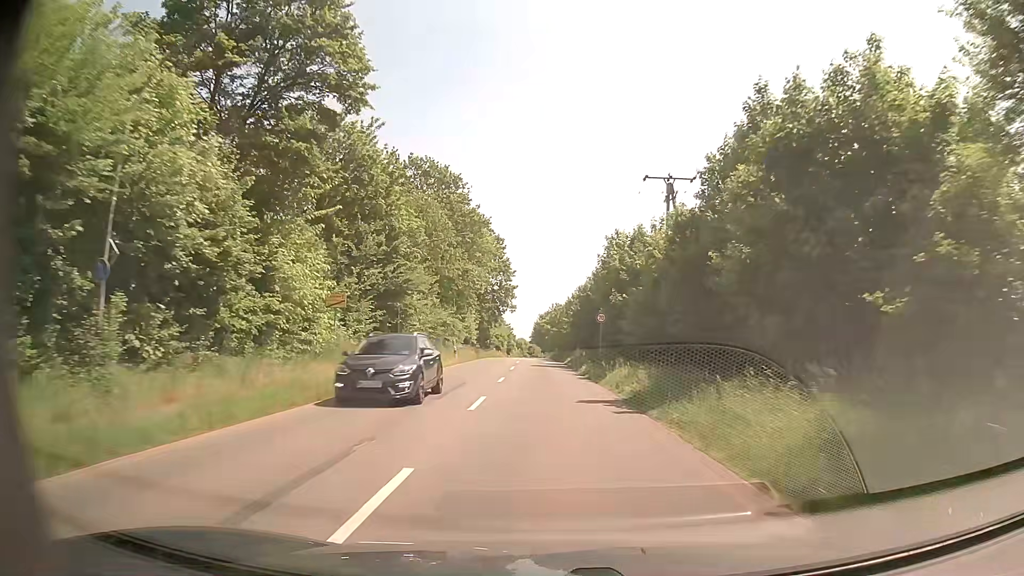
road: secondary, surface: asphalt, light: Day
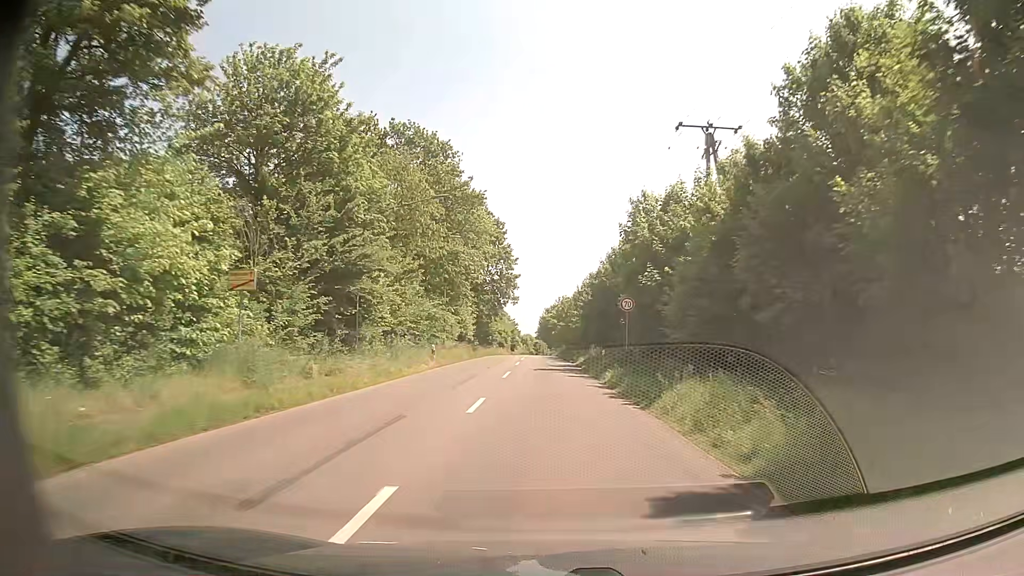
(0.0, +10.1) m; 0°
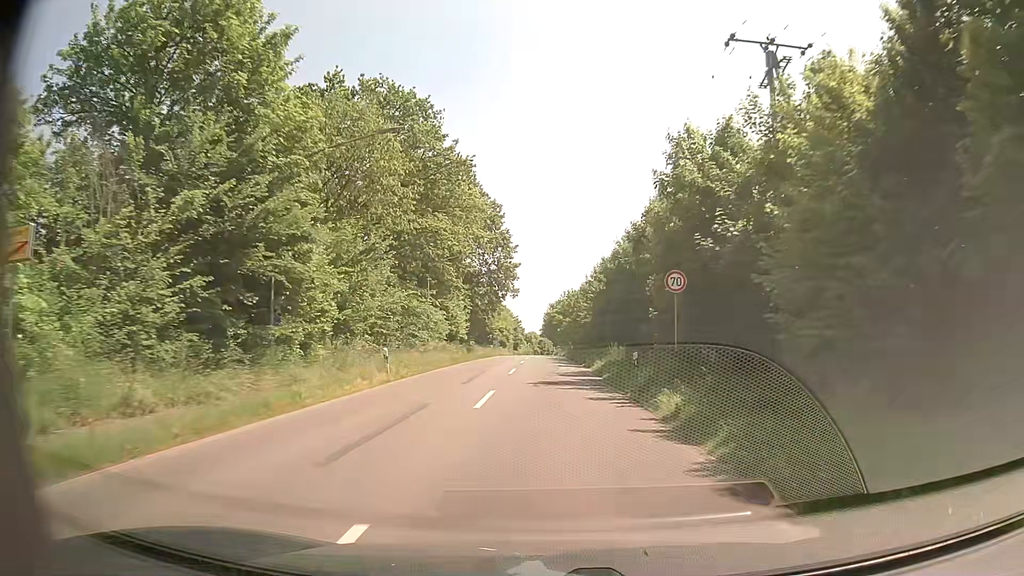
(-0.1, +10.2) m; -1°
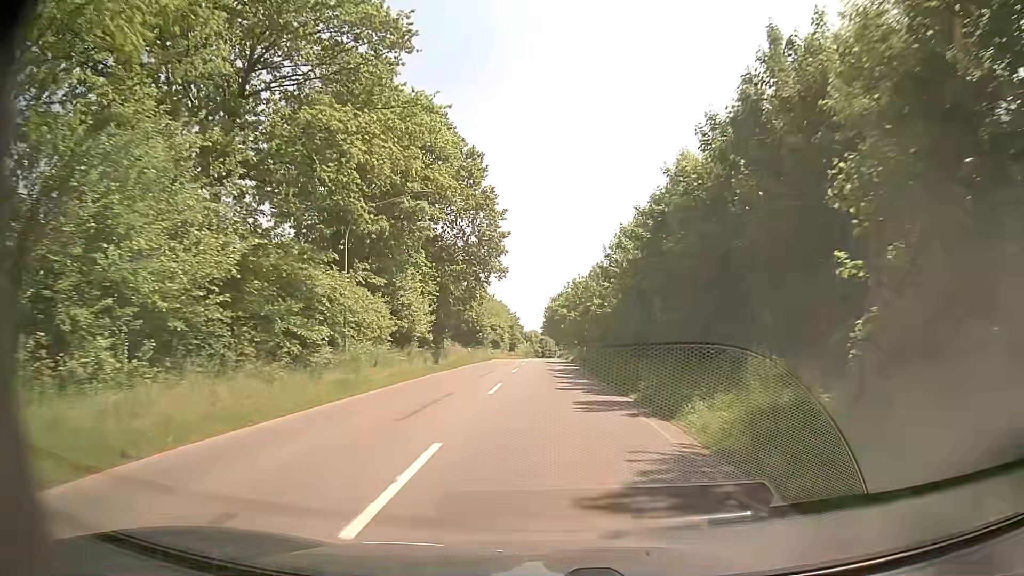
(+0.1, +20.5) m; 0°
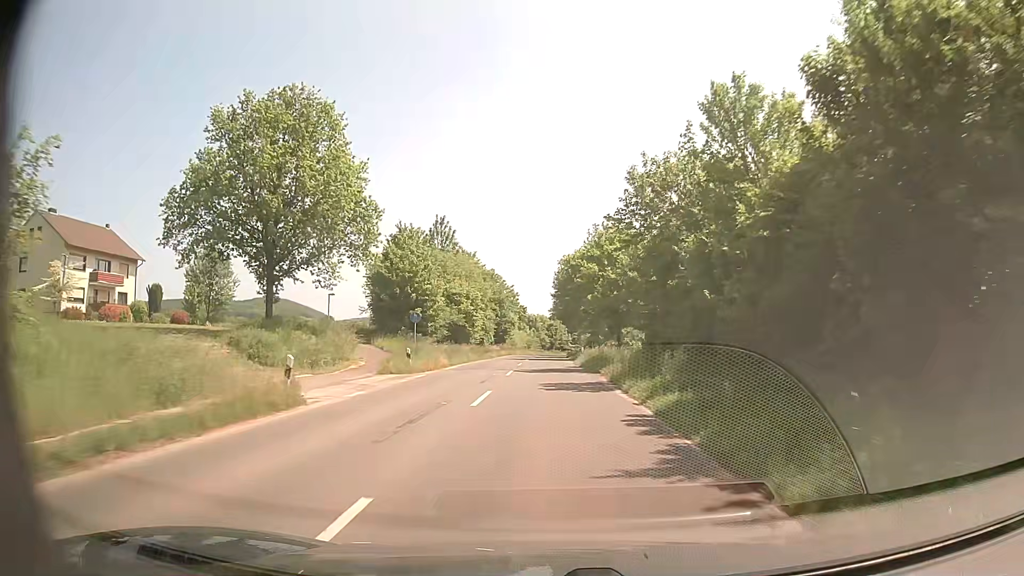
(-0.3, +51.2) m; -2°
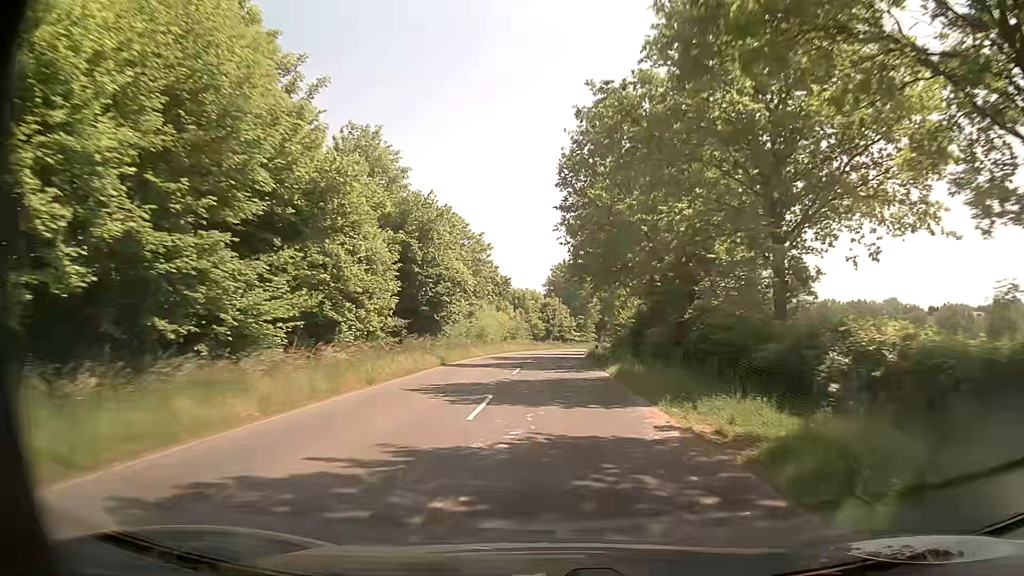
(+0.2, +51.0) m; +1°
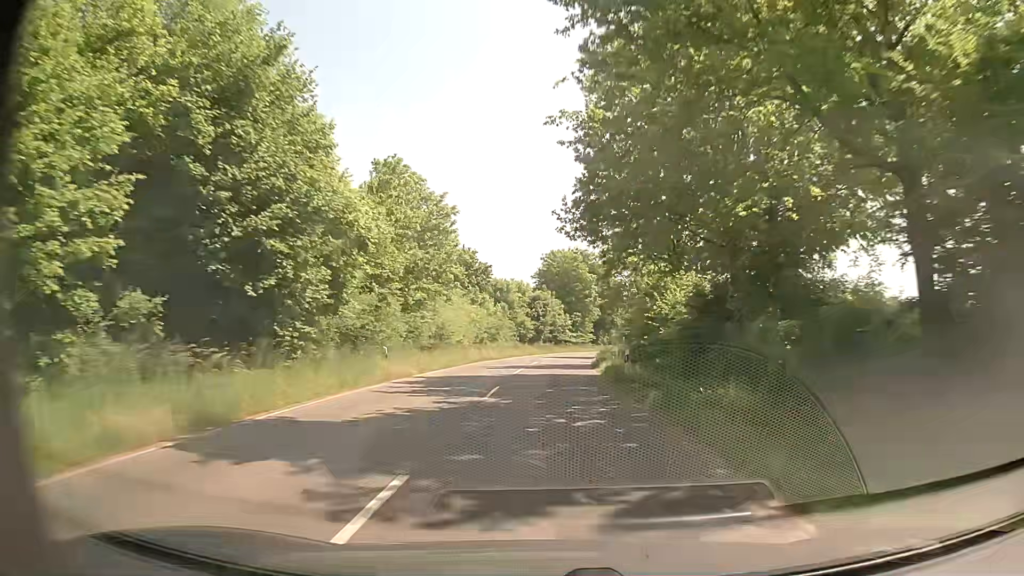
(+0.2, +20.5) m; +1°
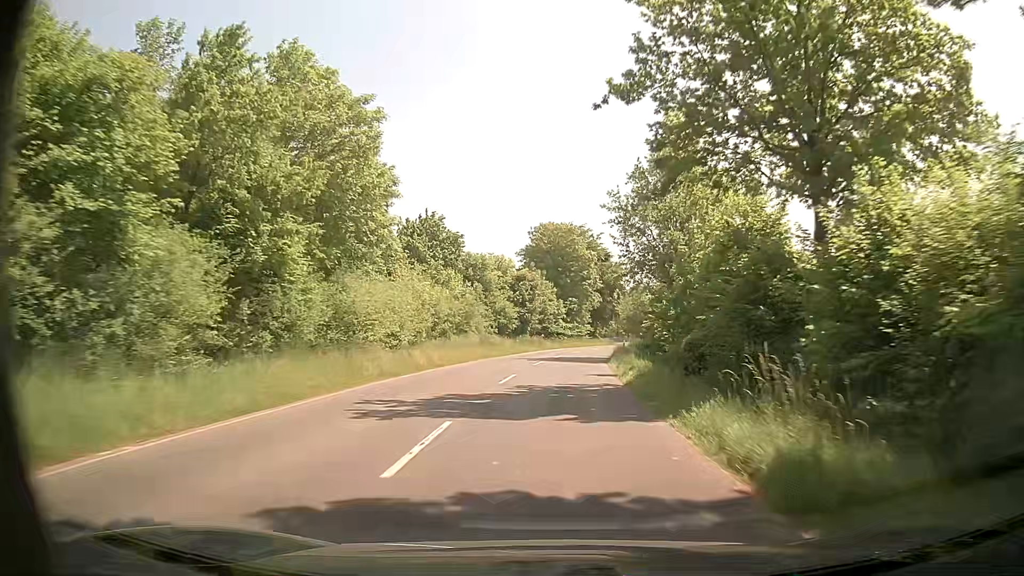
(+0.1, +20.3) m; +1°
(0, +10) (0, +20) (+1, +30) (+2, +40) (+3, +50) (+5, +60) (+6, +70) (+8, +79) (+11, +89) (+13, +99) m
